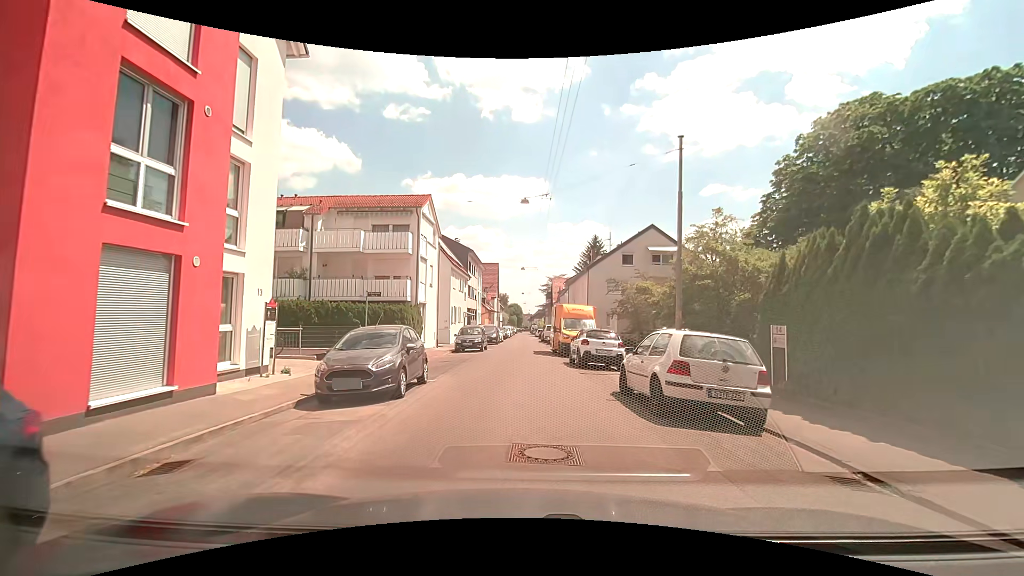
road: residential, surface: asphalt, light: Day
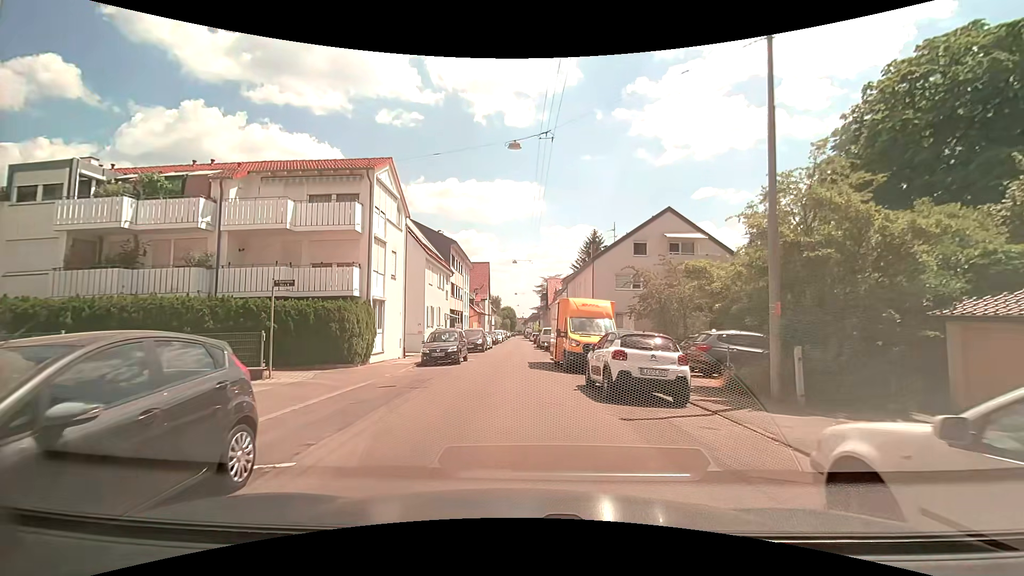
(+0.1, +7.9) m; 0°
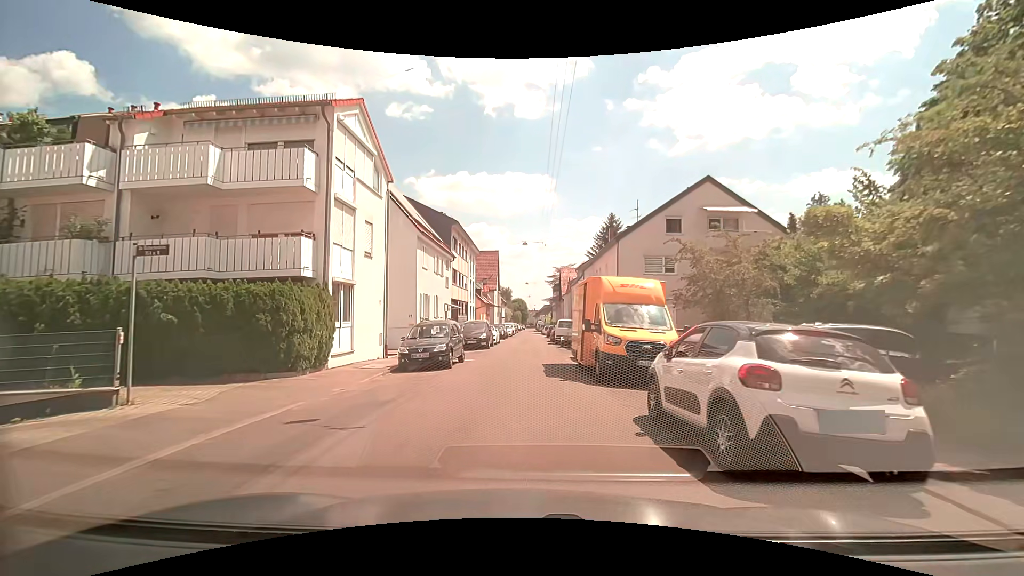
(+0.1, +5.8) m; 0°
